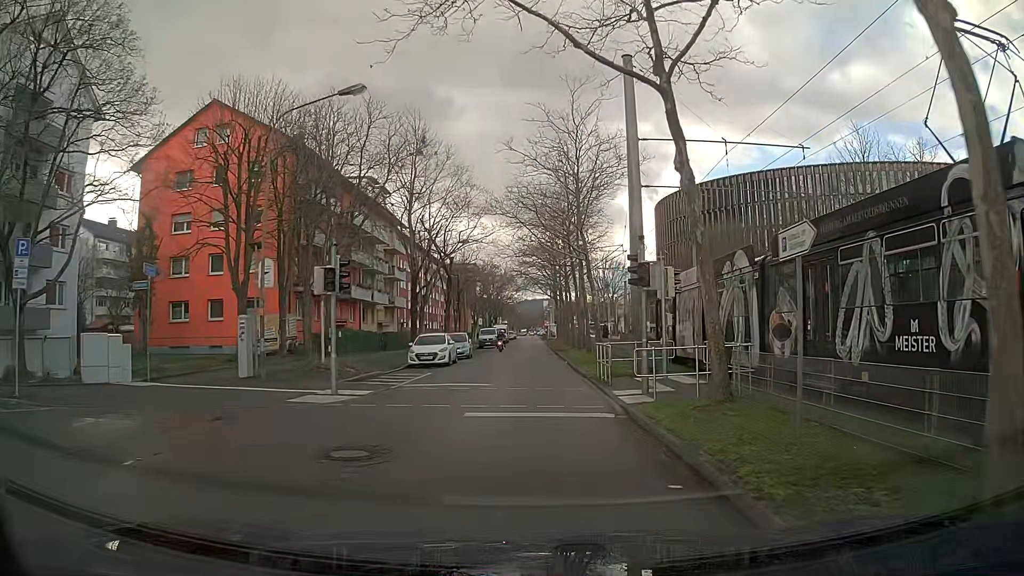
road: residential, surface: asphalt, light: Day
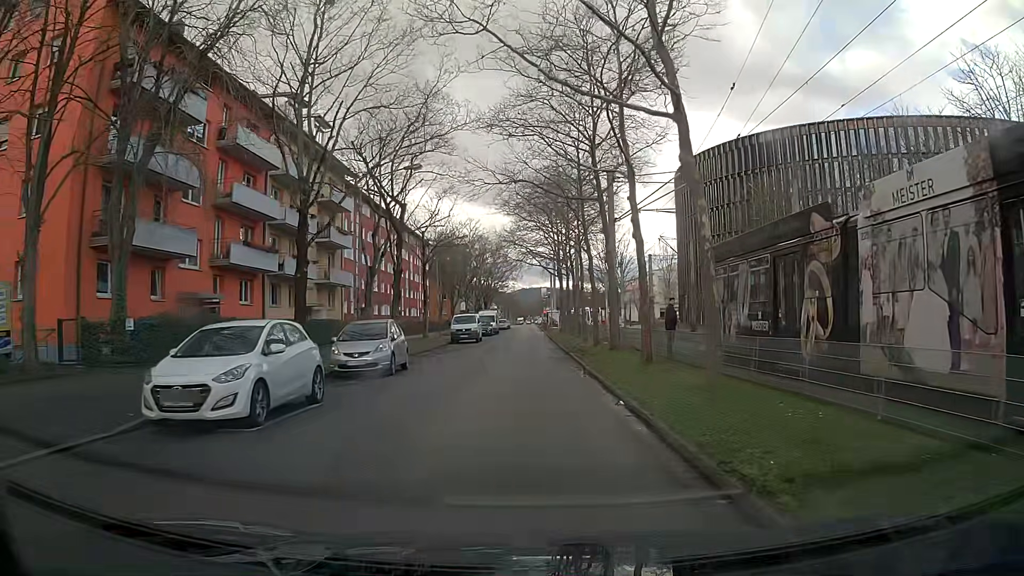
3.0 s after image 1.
(+0.4, +20.6) m; +2°
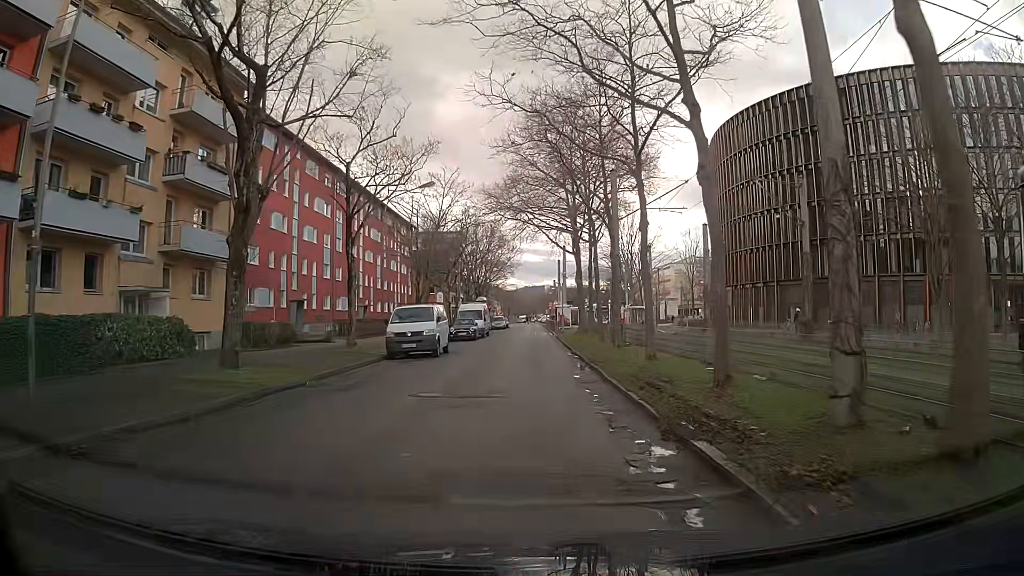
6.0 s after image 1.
(-0.1, +20.9) m; 0°
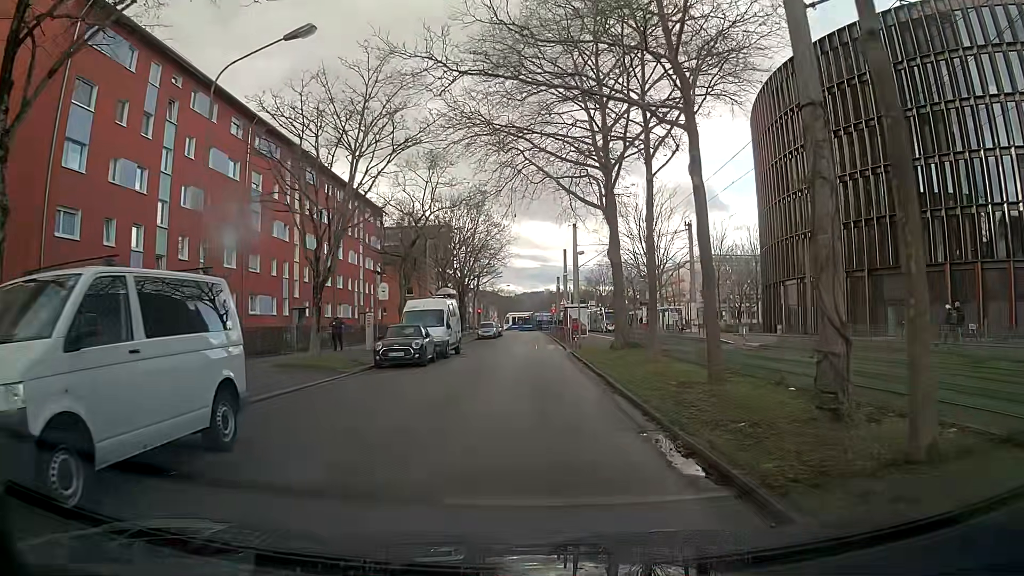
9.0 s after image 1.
(-0.1, +20.4) m; 0°
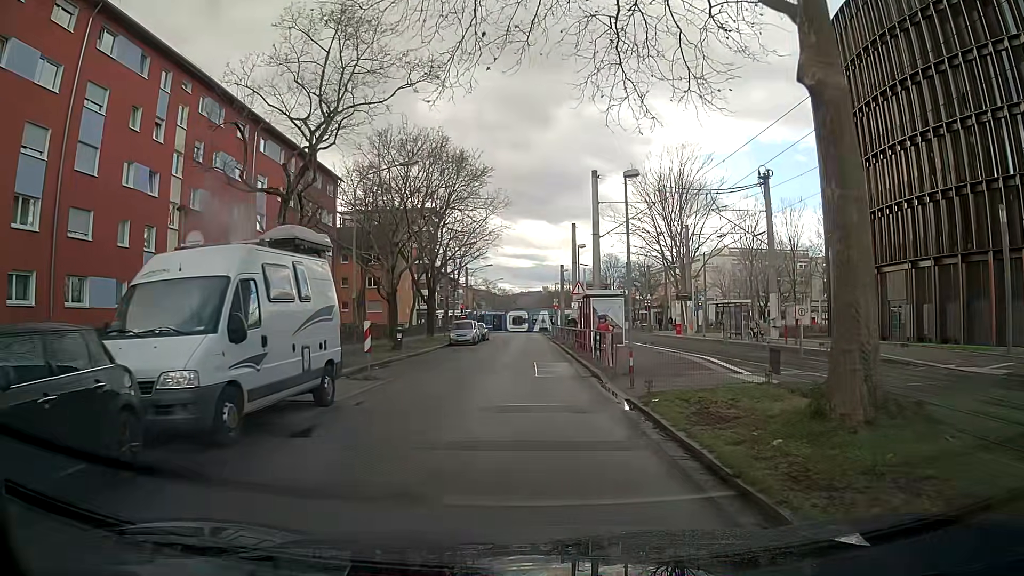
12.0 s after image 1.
(-0.1, +19.5) m; 0°
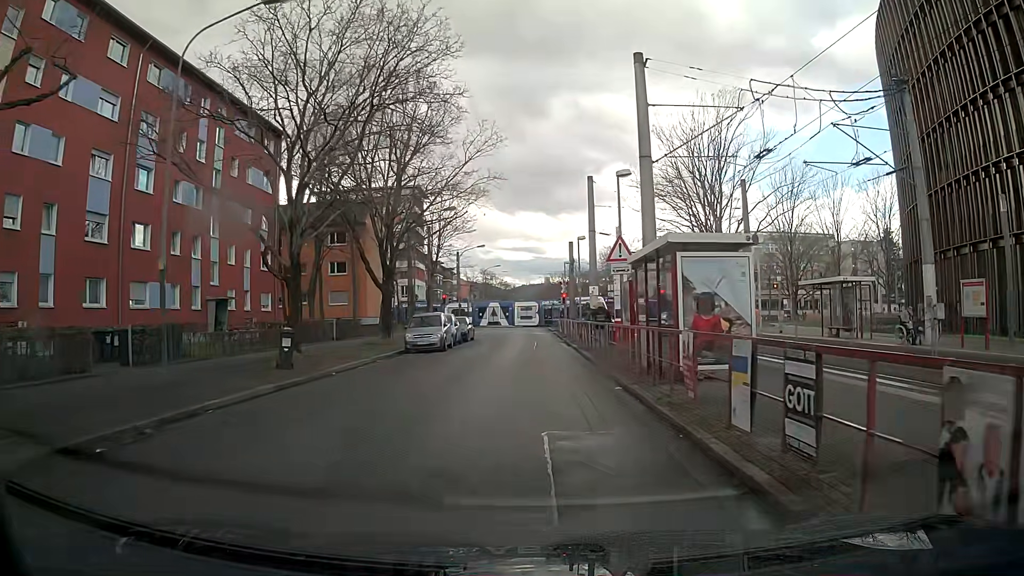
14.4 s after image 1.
(+0.1, +15.6) m; 0°
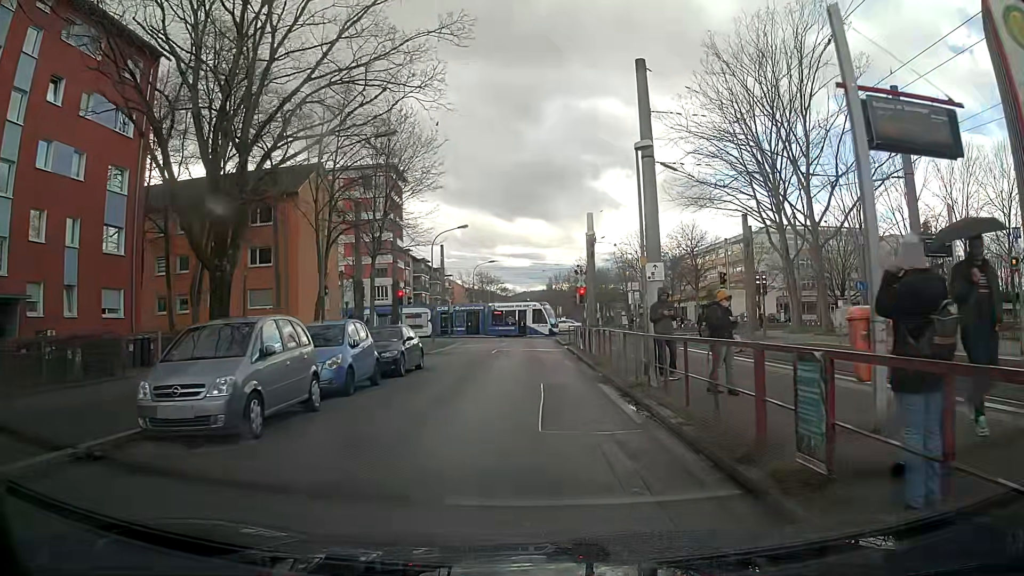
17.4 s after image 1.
(-0.1, +19.2) m; 0°
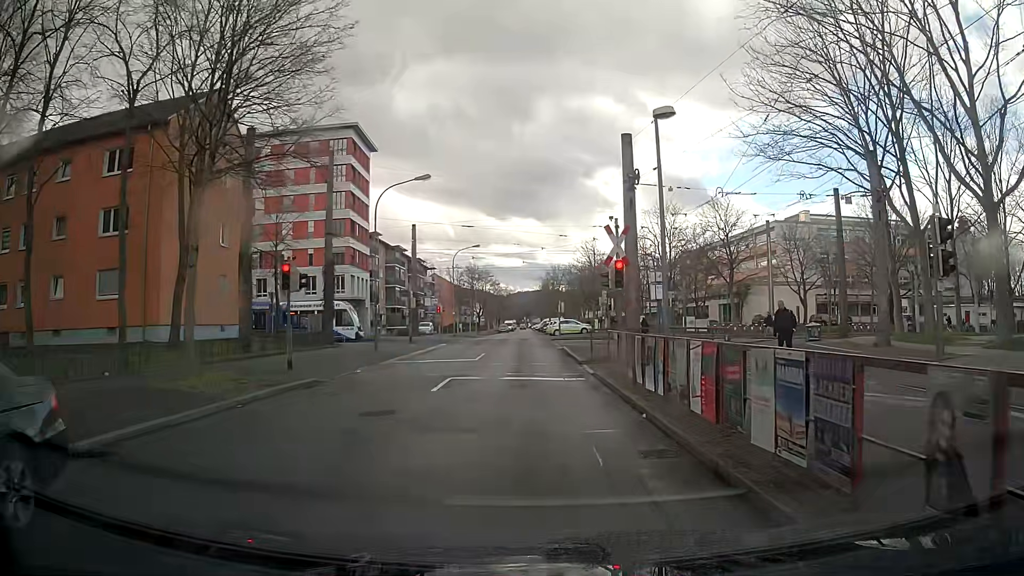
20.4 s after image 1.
(+0.4, +17.2) m; +2°
(0, +10) (0, +20) (0, +30) (-1, +40) (-1, +50) (-1, +60) (-2, +70) (-2, +80) (-2, +90) (-2, +100) m
